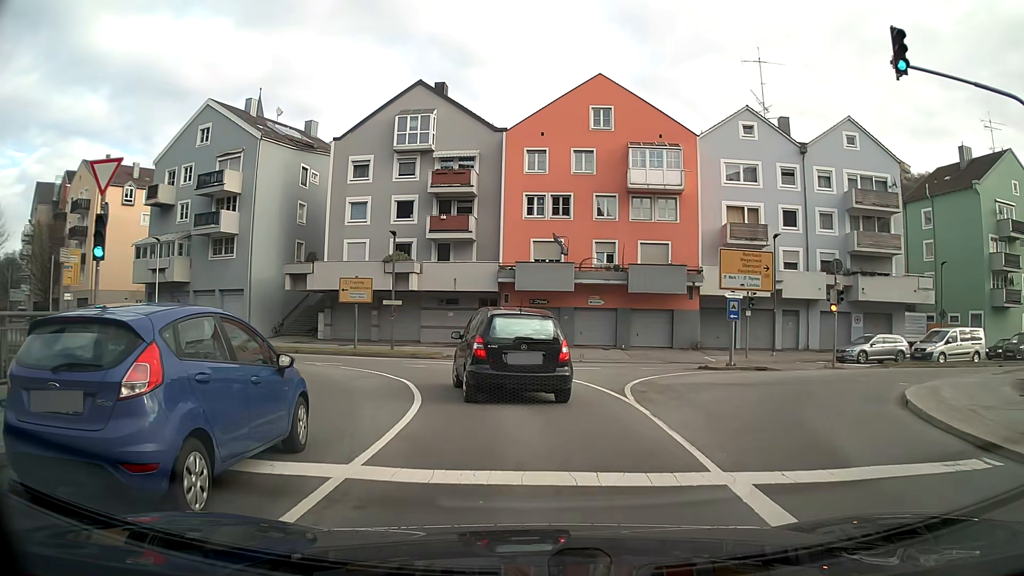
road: primary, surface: asphalt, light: Day
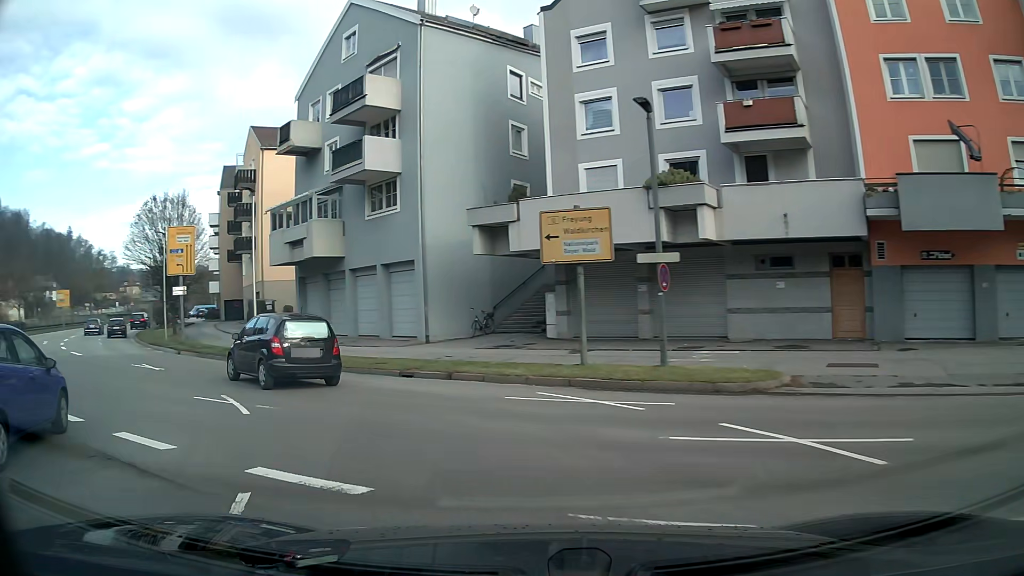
(-3.7, +19.1) m; -33°
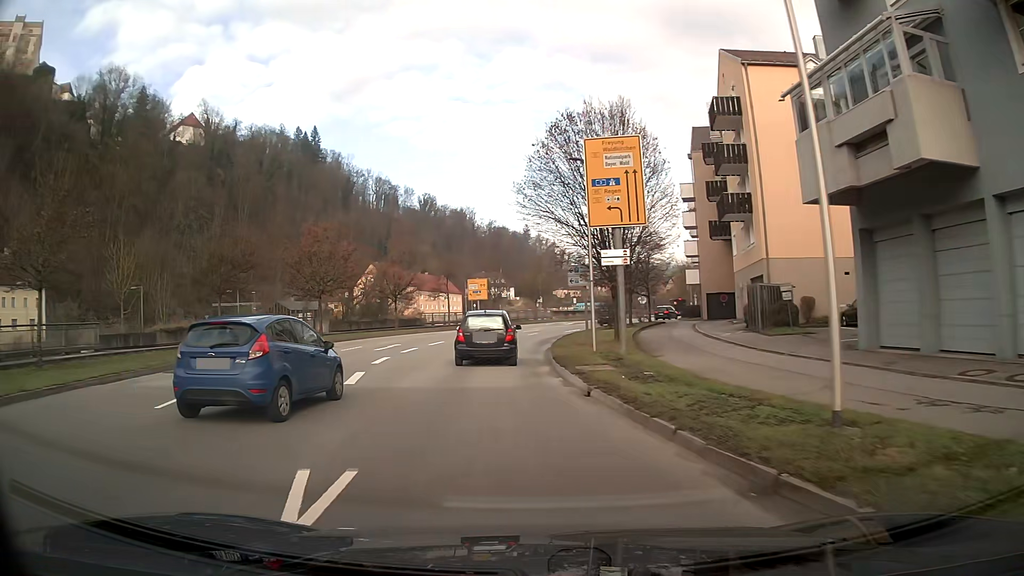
(-7.0, +17.8) m; -37°
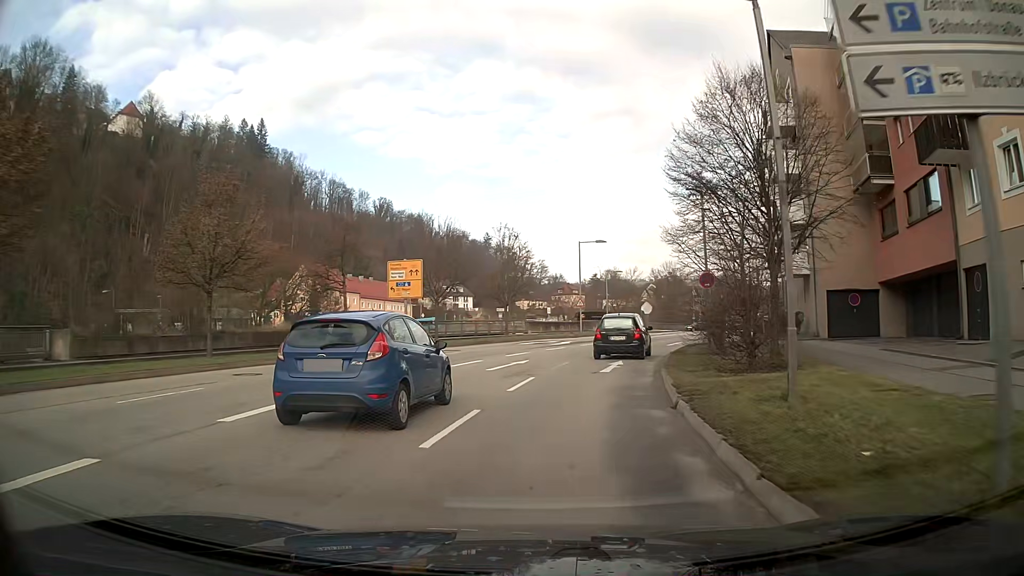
(+0.6, +29.8) m; +8°
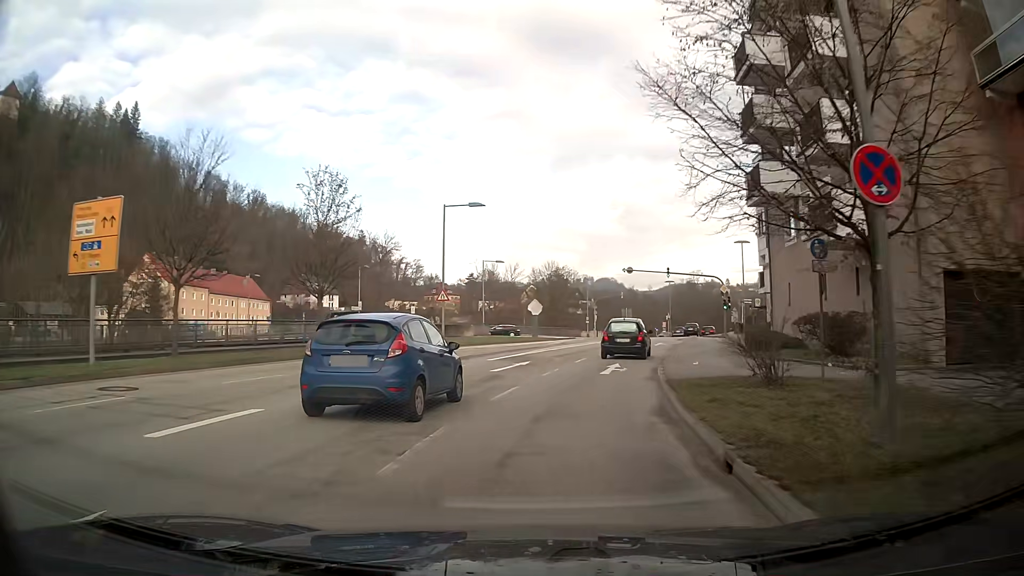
(+1.7, +19.0) m; +11°
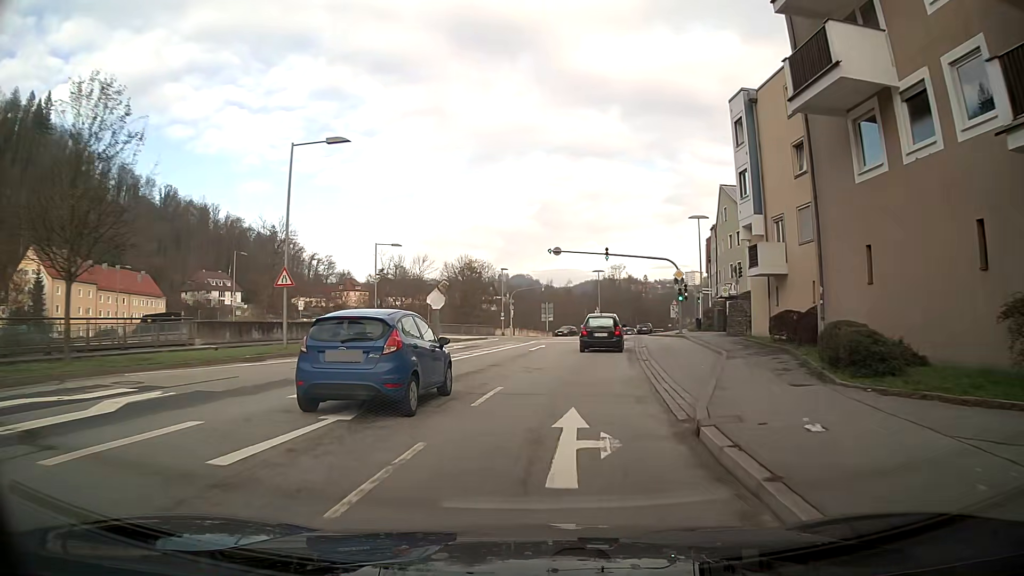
(+0.8, +13.3) m; +7°
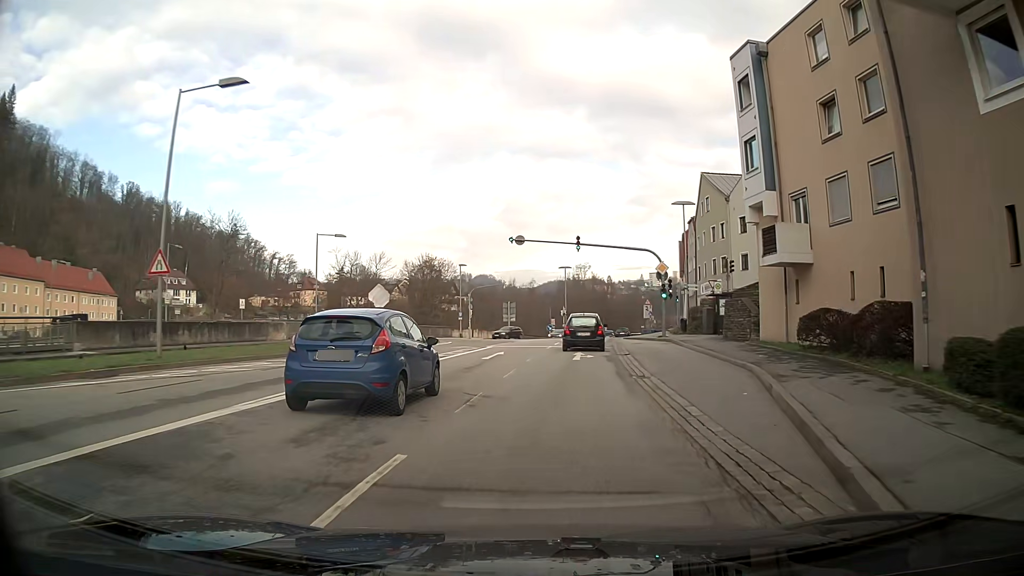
(+0.1, +6.8) m; +2°
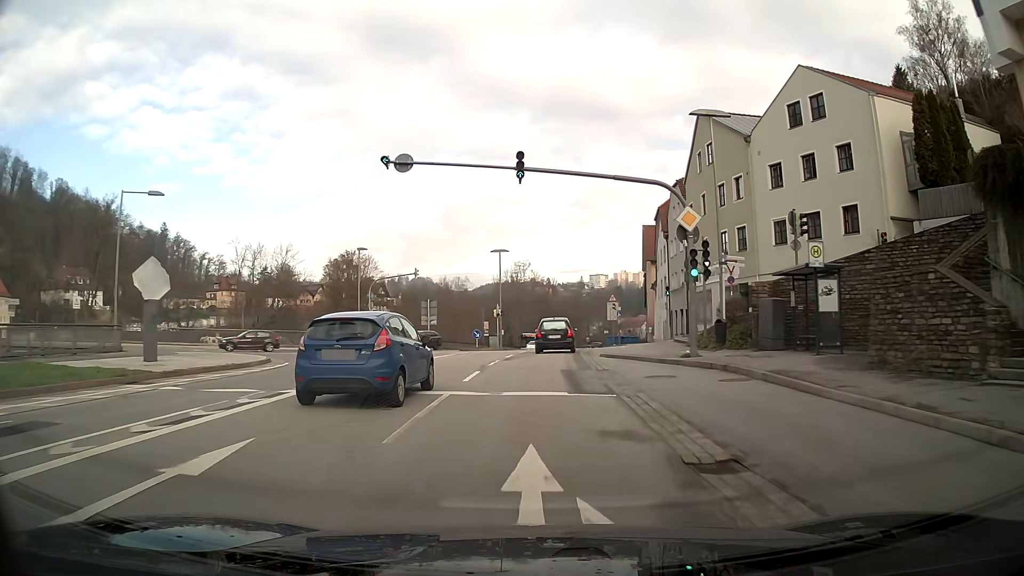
(+1.0, +20.5) m; +5°
(0, +10) (0, +20) (+1, +30) (+1, +40) (+3, +50) (+4, +60) (+5, +70) (+7, +80) (+9, +89) (+11, +99) m
